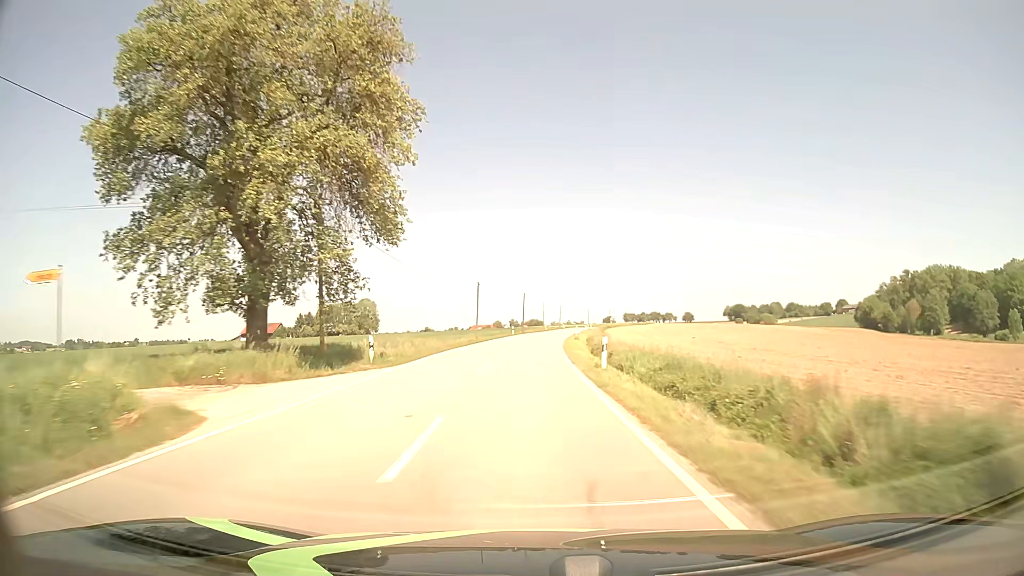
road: tertiary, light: Day
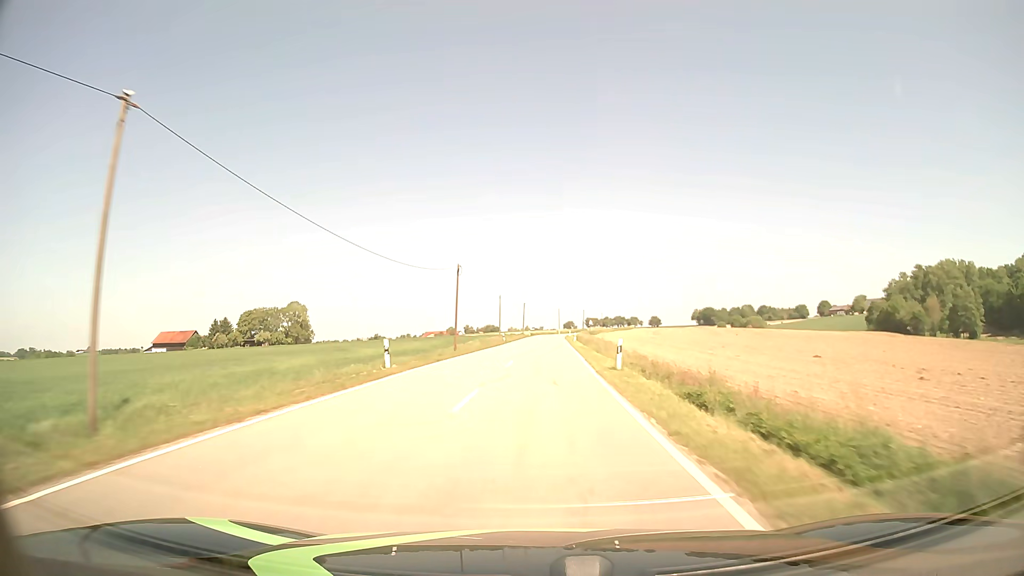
(+0.7, +55.5) m; +3°
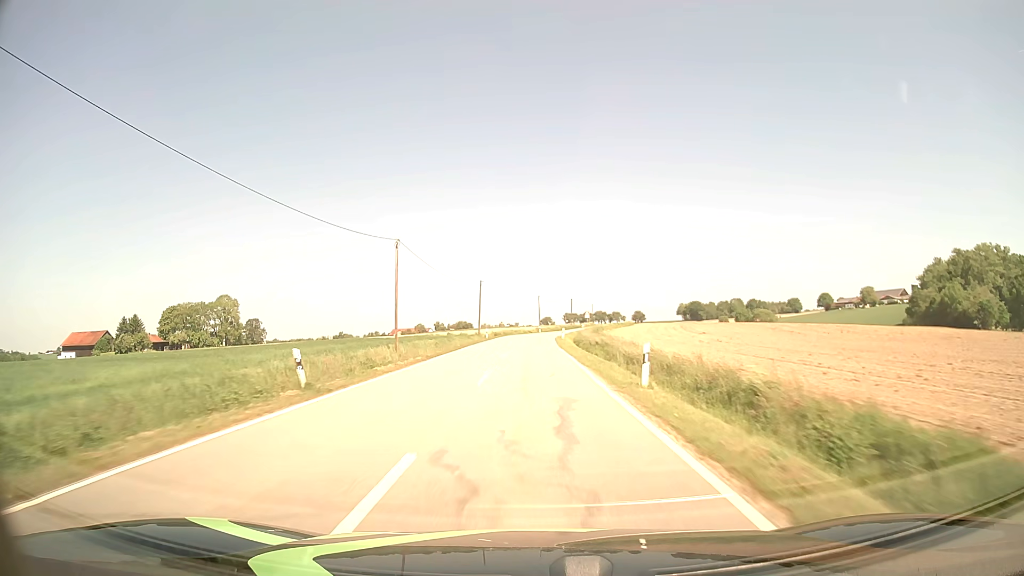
(+1.4, +56.1) m; +2°
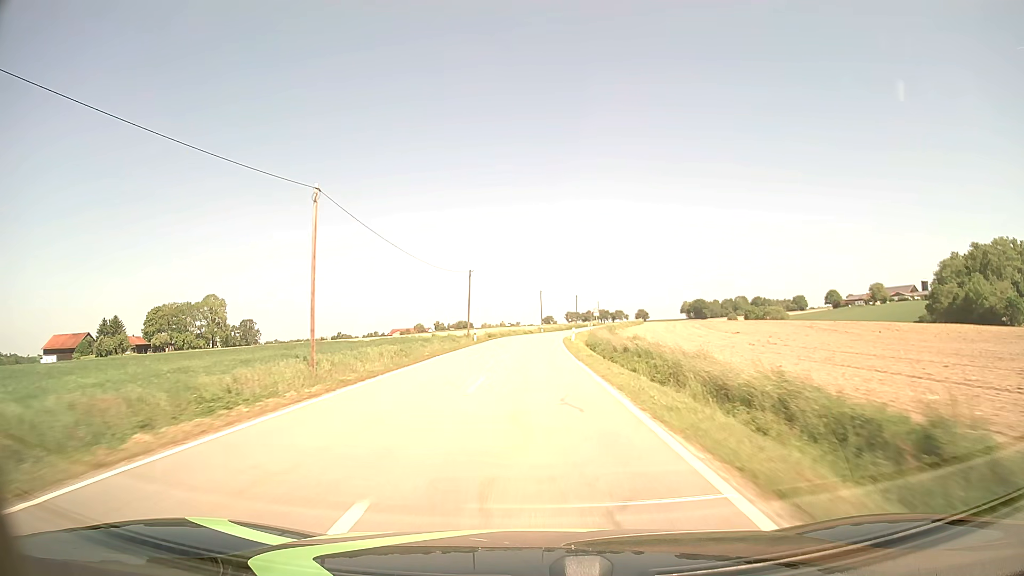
(0.0, +13.9) m; 0°
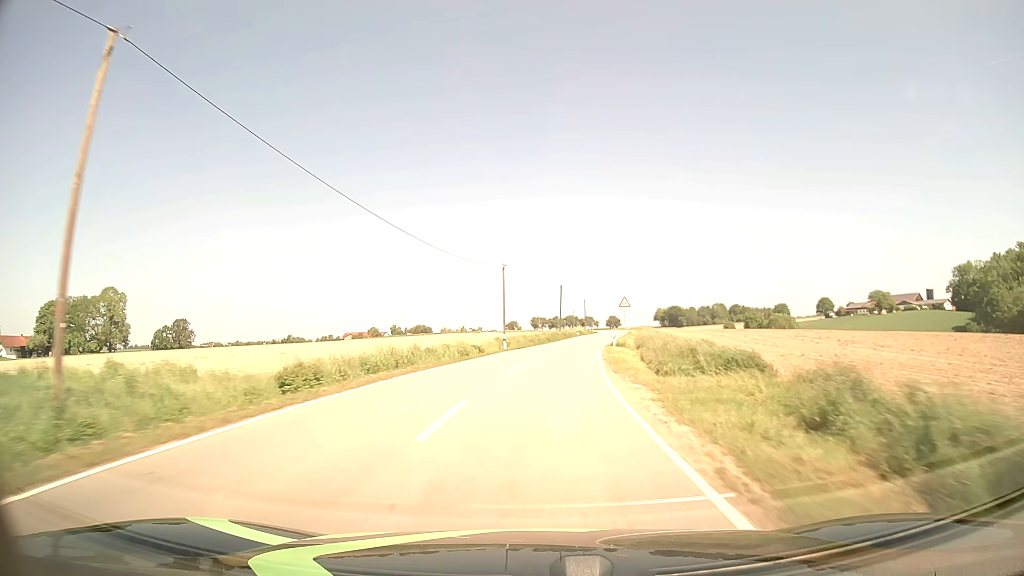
(+0.6, +53.1) m; +3°
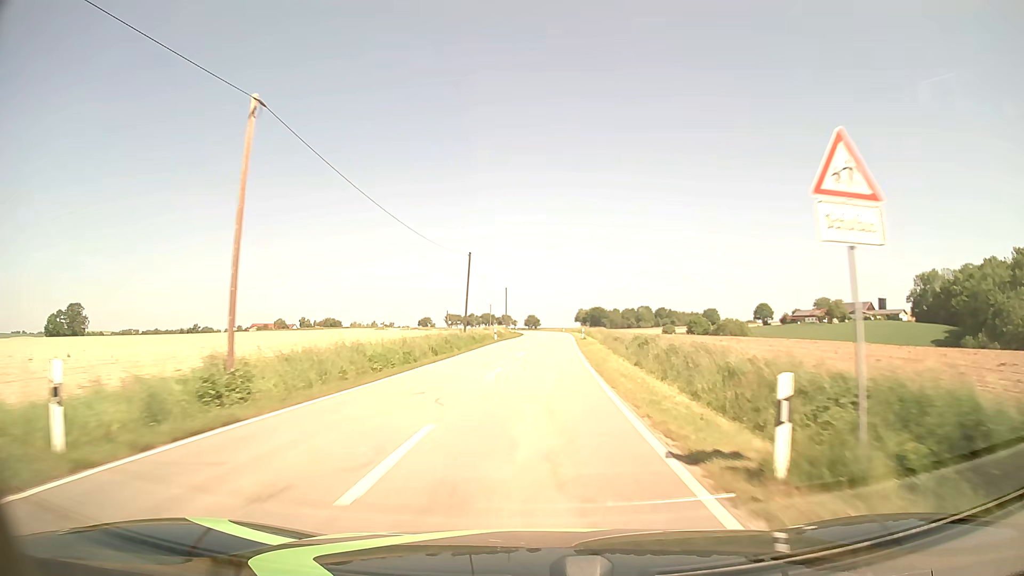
(+2.3, +38.4) m; +7°
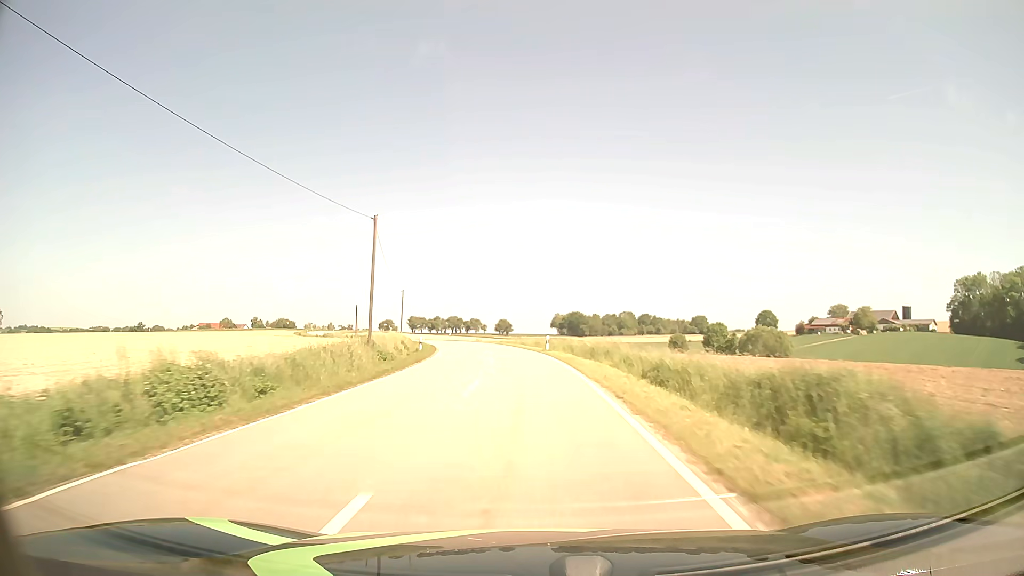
(+2.3, +64.3) m; +2°
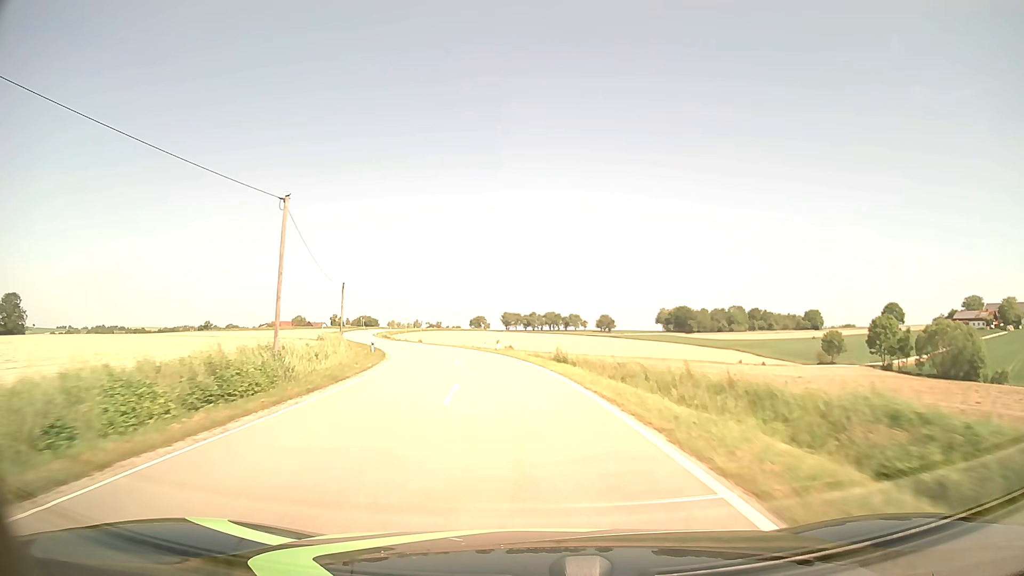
(-2.7, +49.6) m; -8°
(0, +10) (-1, +20) (-2, +30) (-4, +40) (-7, +49) (-10, +59) (-13, +68) (-16, +78) (-20, +87) (-23, +97) m
